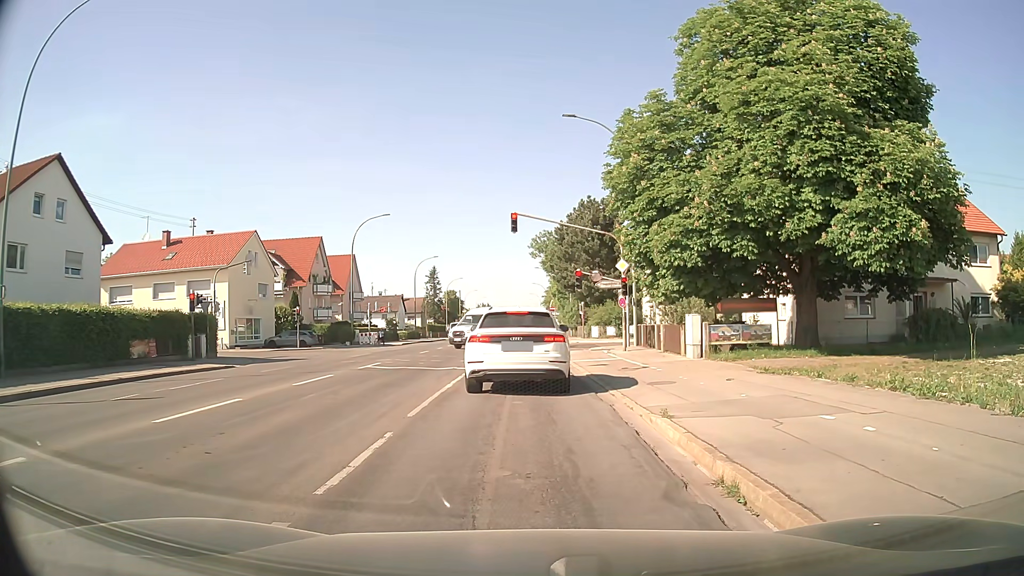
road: secondary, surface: asphalt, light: Day
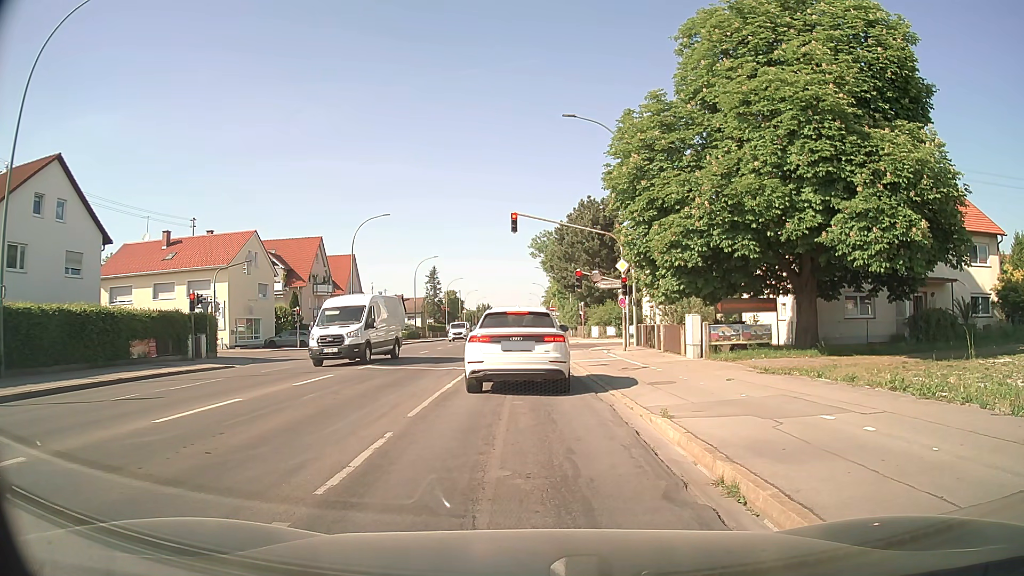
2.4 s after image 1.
(0.0, 0.0) m; 0°
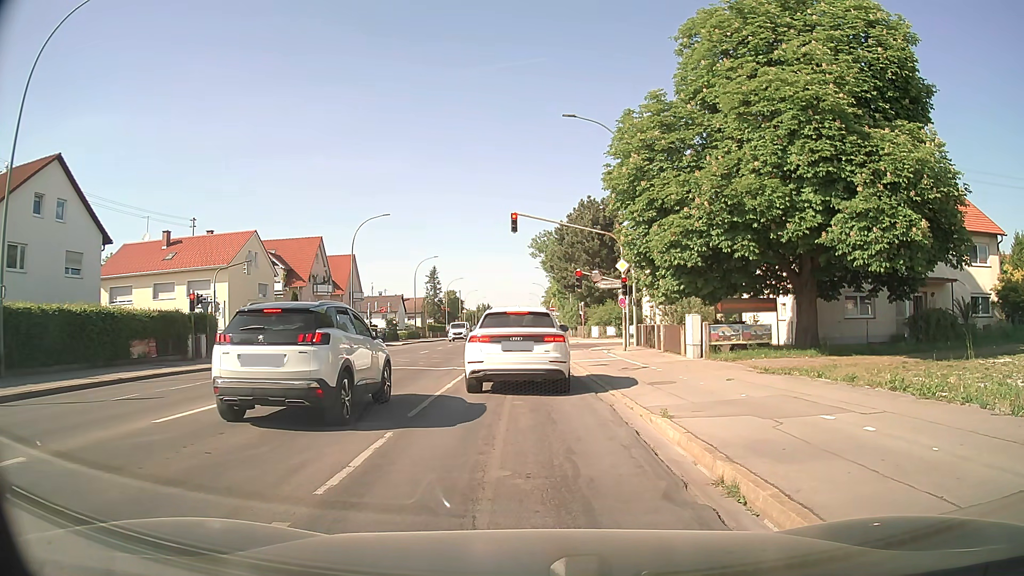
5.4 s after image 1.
(0.0, 0.0) m; 0°
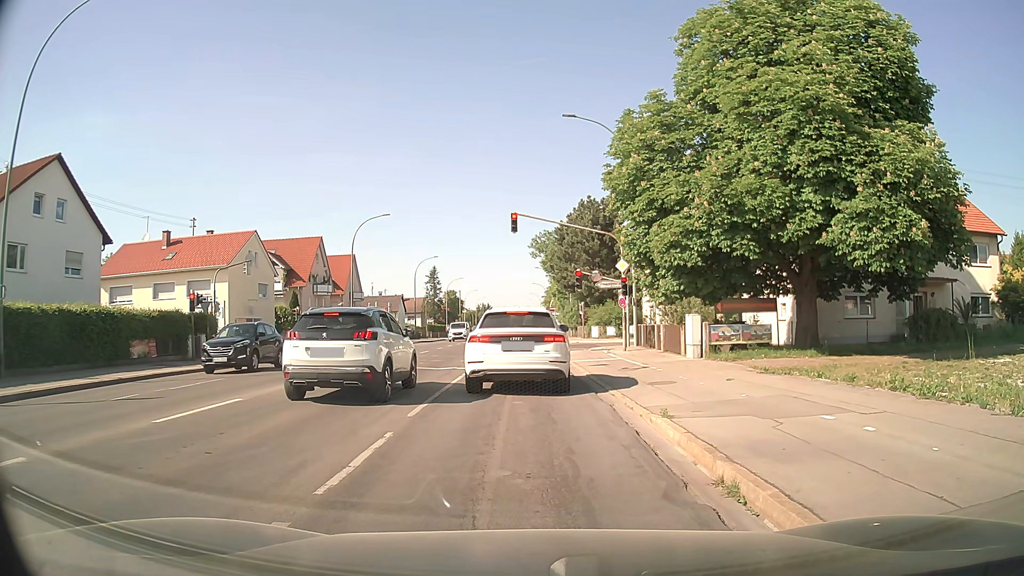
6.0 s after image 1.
(0.0, 0.0) m; 0°
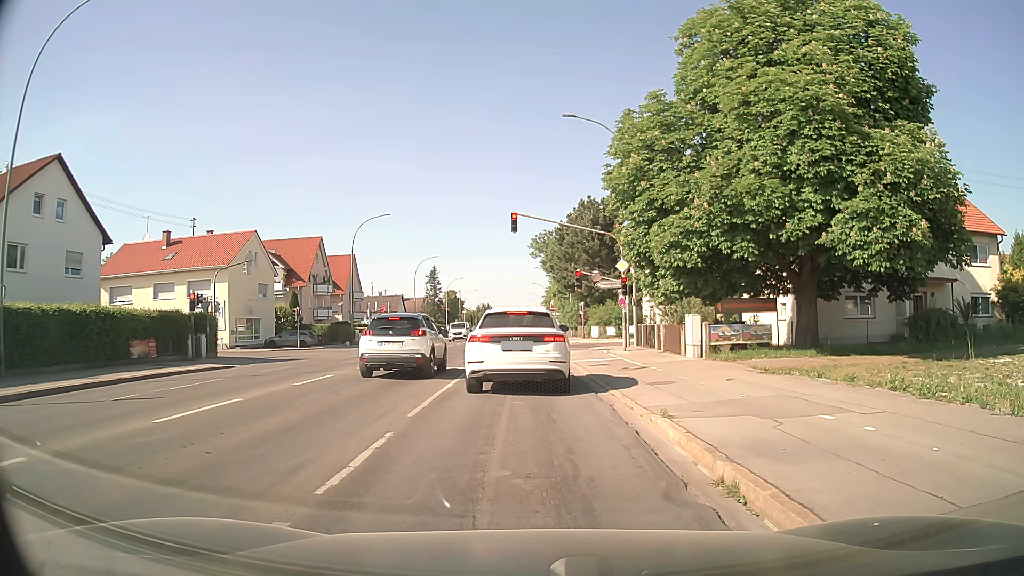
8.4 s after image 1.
(0.0, 0.0) m; 0°
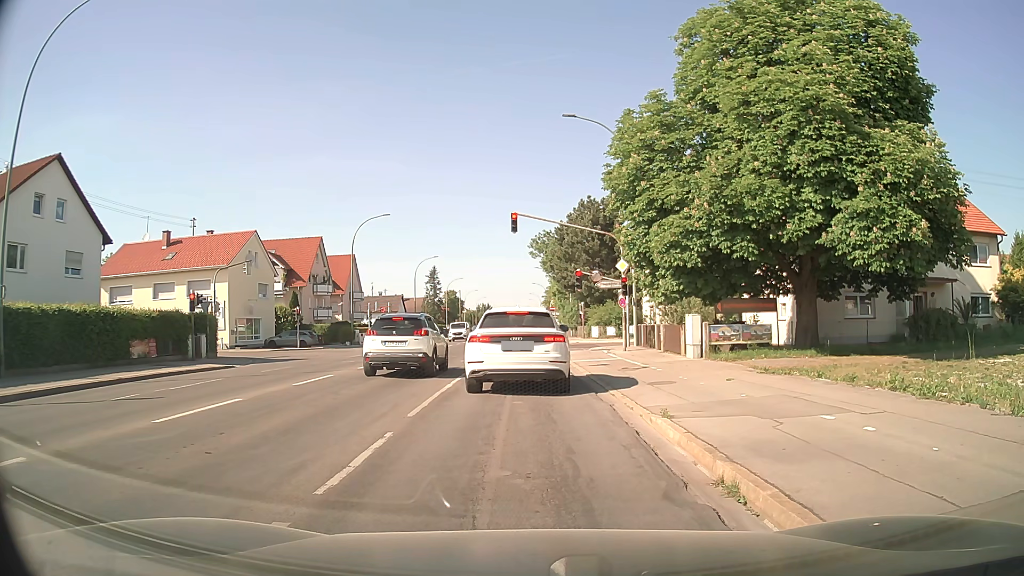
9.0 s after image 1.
(0.0, 0.0) m; 0°
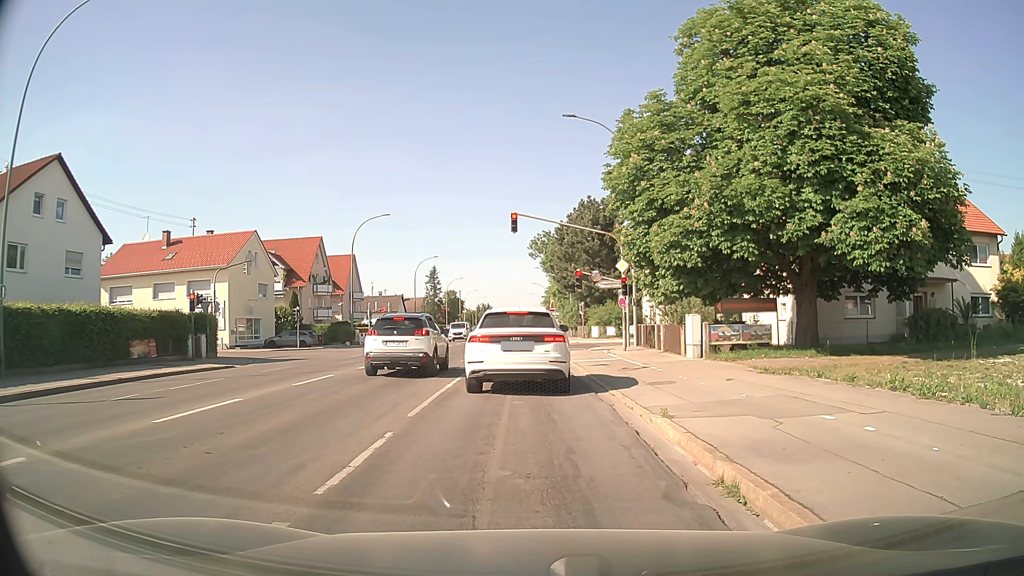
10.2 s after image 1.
(0.0, 0.0) m; 0°
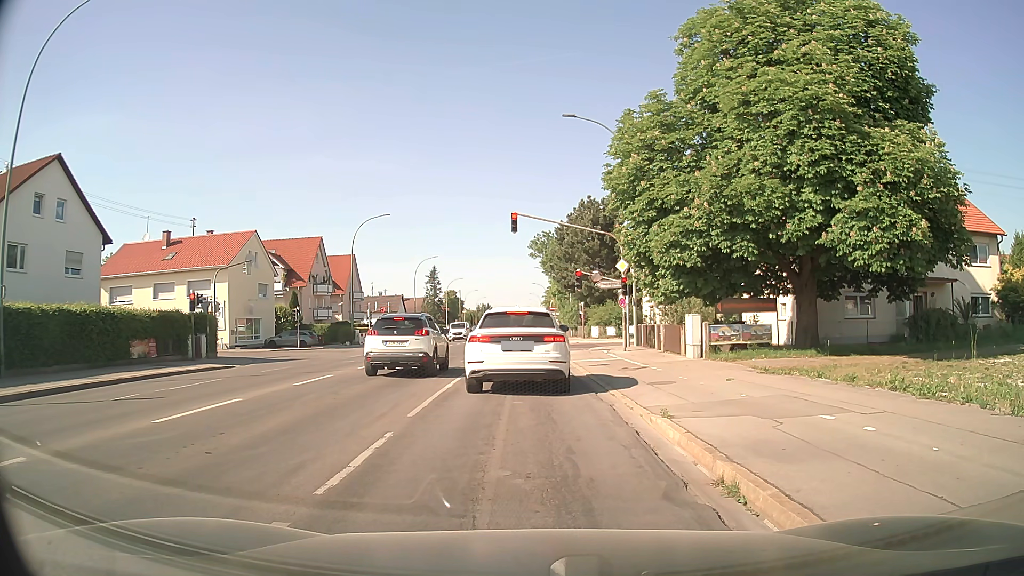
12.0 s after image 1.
(0.0, 0.0) m; 0°
(0, +10) (0, +20) (0, +30) (0, +40) (0, +50) (0, +60) (0, +70) (0, +80) (0, +90) (0, +100) m
